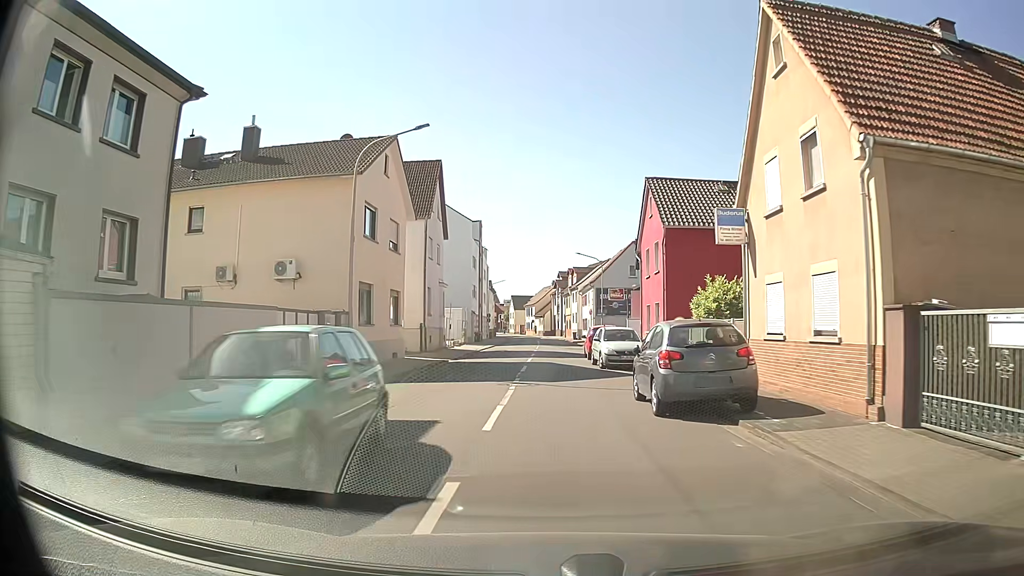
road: tertiary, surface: asphalt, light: Day
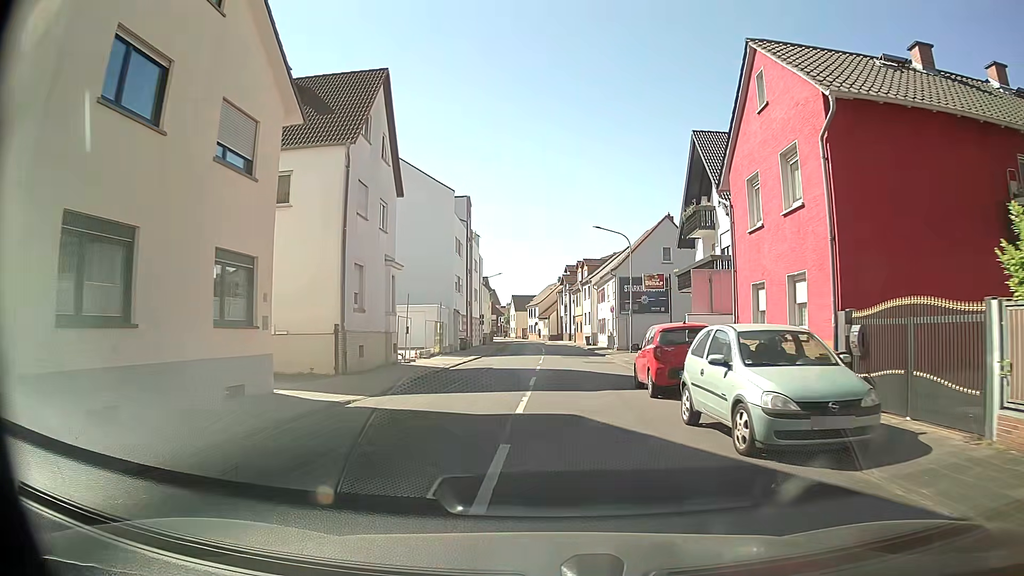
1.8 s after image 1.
(+0.2, +16.2) m; 0°
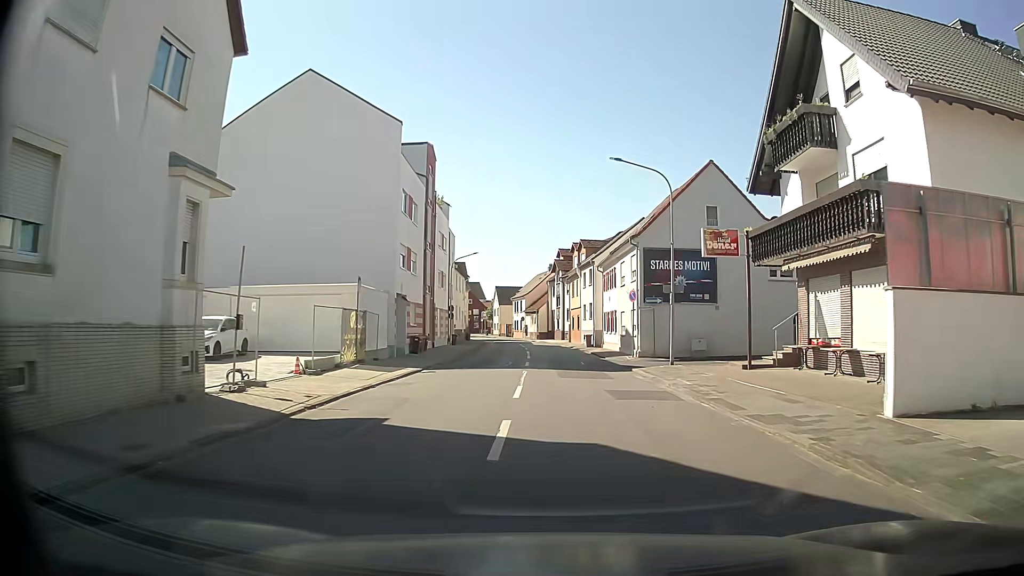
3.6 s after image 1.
(+0.3, +16.3) m; 0°
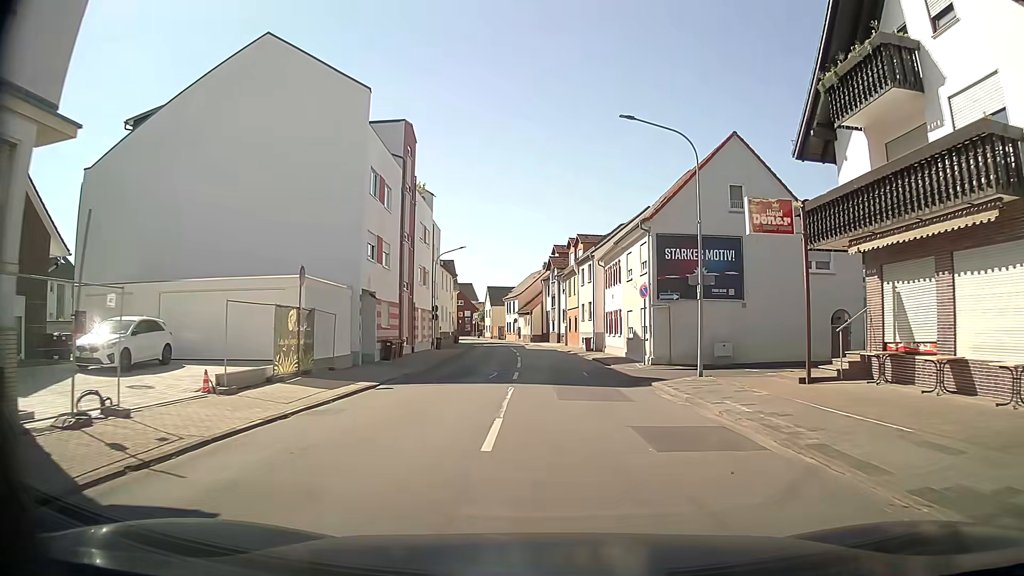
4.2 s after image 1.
(+0.1, +5.5) m; +2°
(0, +10) (0, +20) (0, +30) (0, +40) (0, +50) (-1, +60) (-3, +70) (-5, +80) (-7, +89) (-10, +99) m
